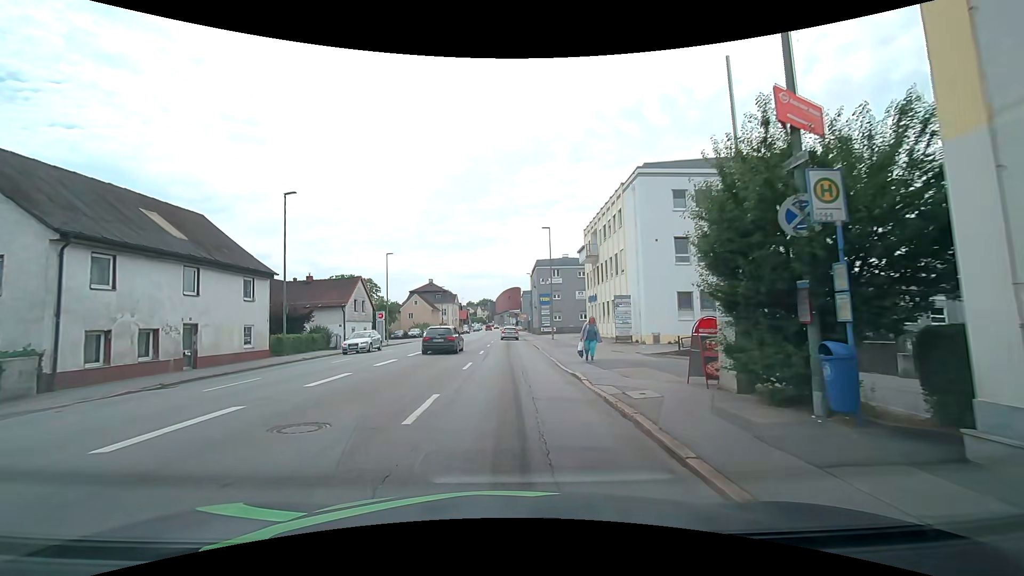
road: tertiary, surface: asphalt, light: Day
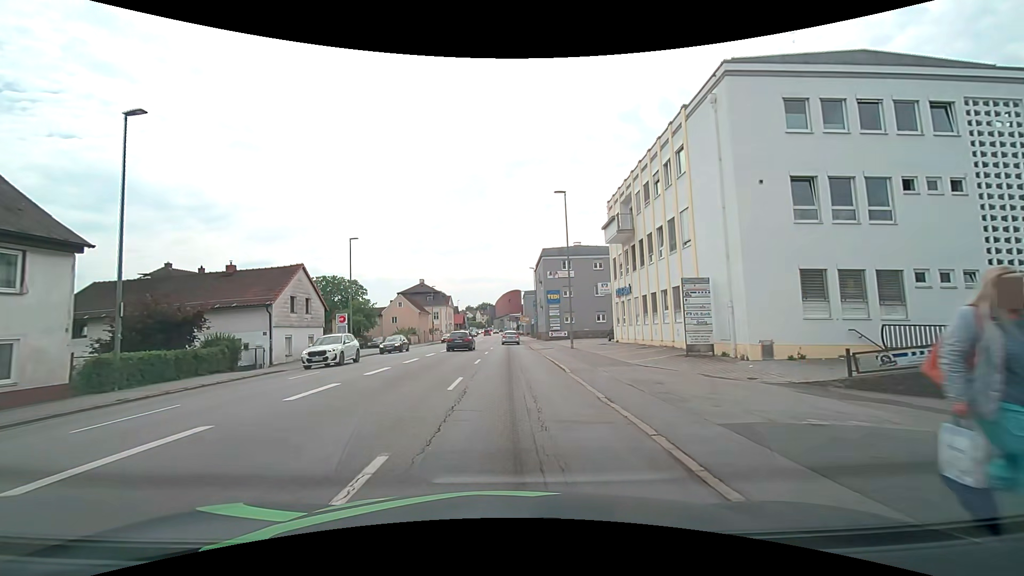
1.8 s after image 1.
(0.0, +13.3) m; 0°
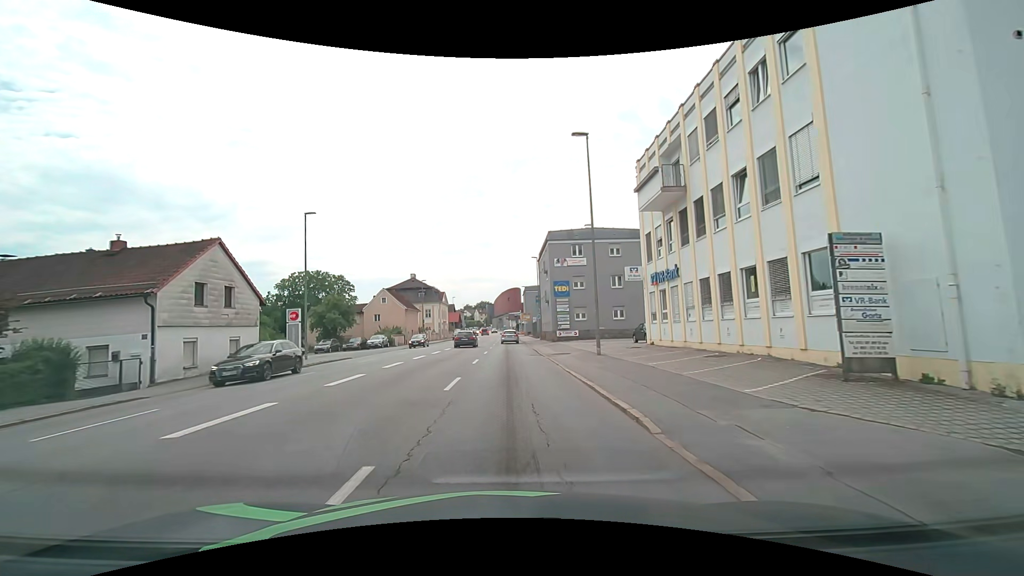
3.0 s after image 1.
(0.0, +9.7) m; 0°
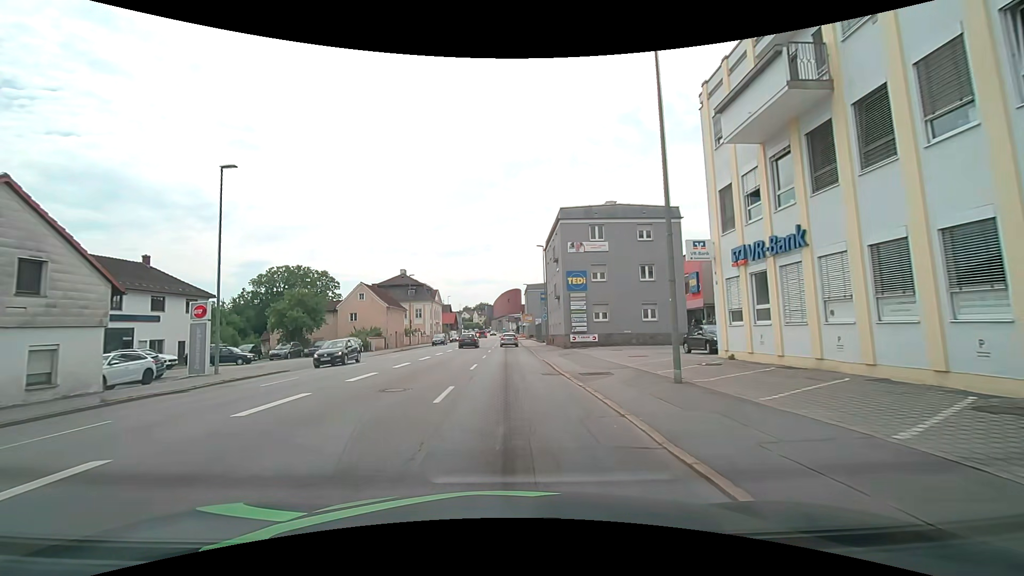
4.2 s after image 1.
(0.0, +10.5) m; +1°
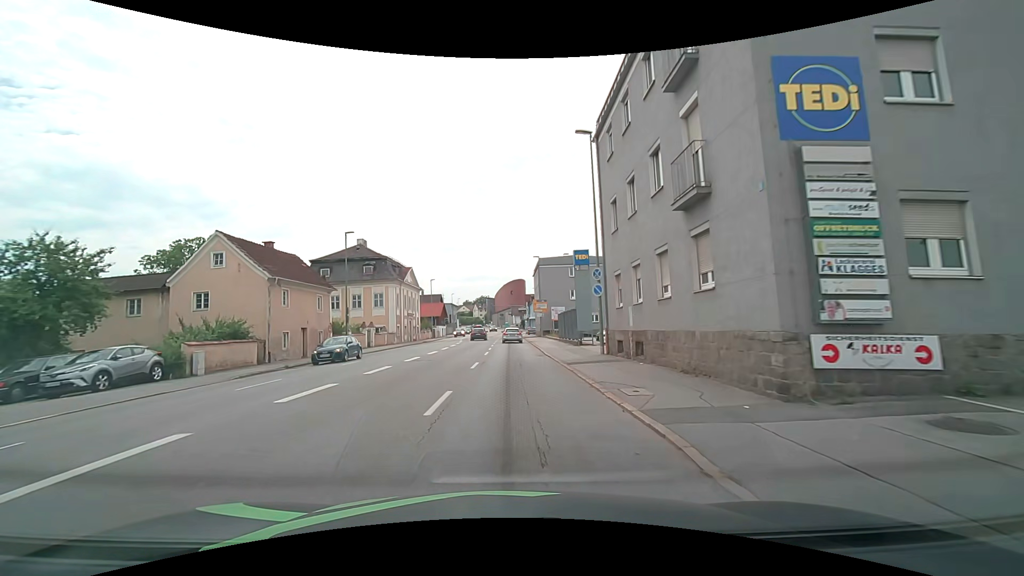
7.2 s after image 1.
(-0.4, +29.2) m; -1°
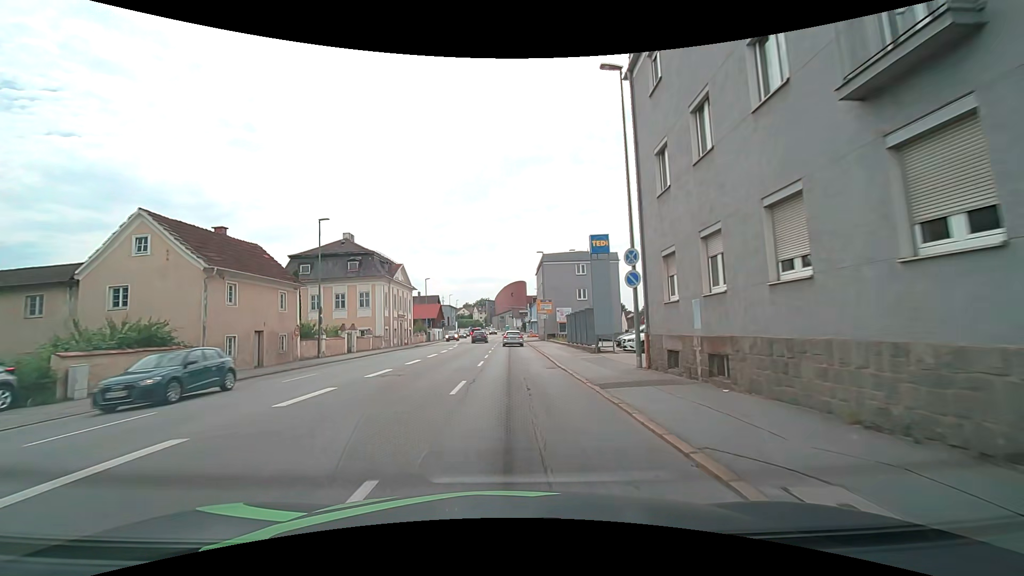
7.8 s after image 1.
(0.0, +6.1) m; 0°
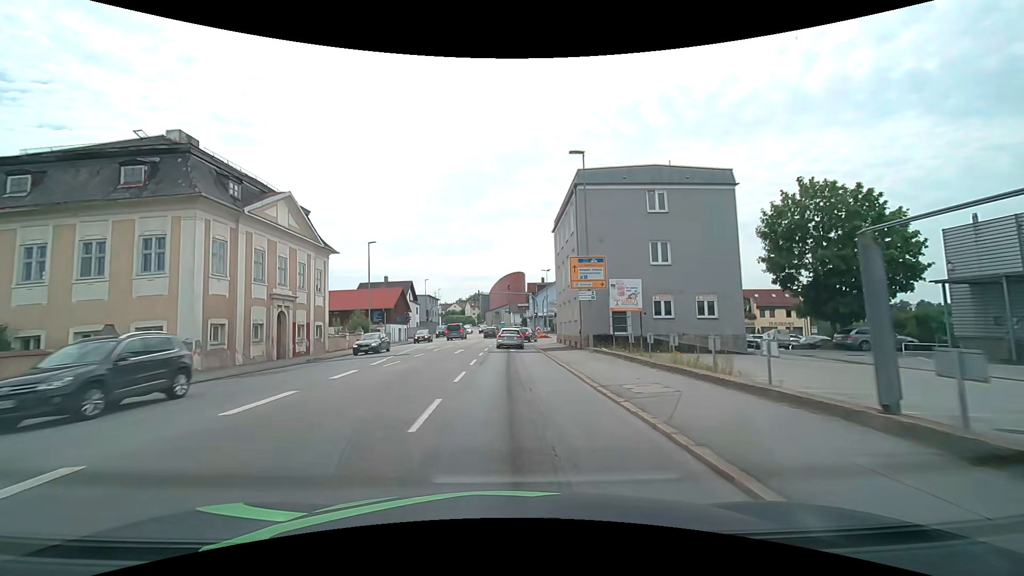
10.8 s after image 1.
(0.0, +31.5) m; 0°
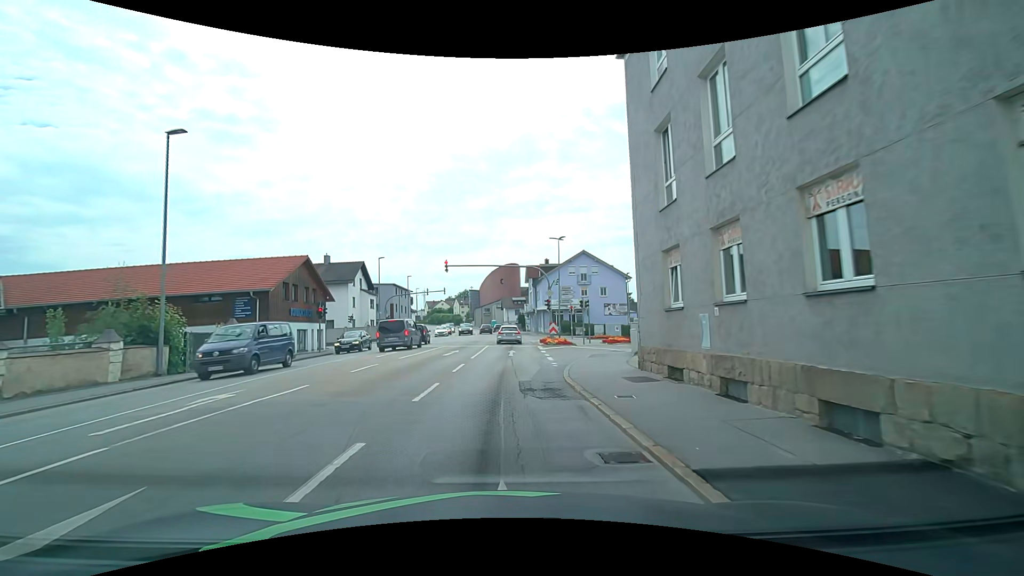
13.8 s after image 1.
(+0.4, +27.6) m; +2°
(0, +10) (0, +20) (0, +30) (0, +40) (-1, +50) (-1, +60) (-2, +70) (-3, +80) (-4, +90) (-5, +100) m
